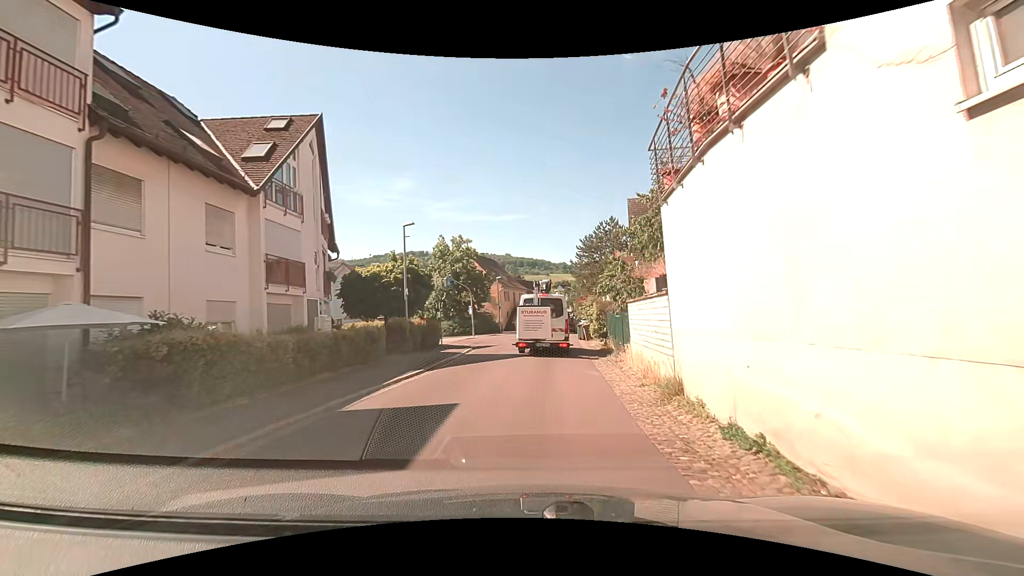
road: residential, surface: asphalt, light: Day
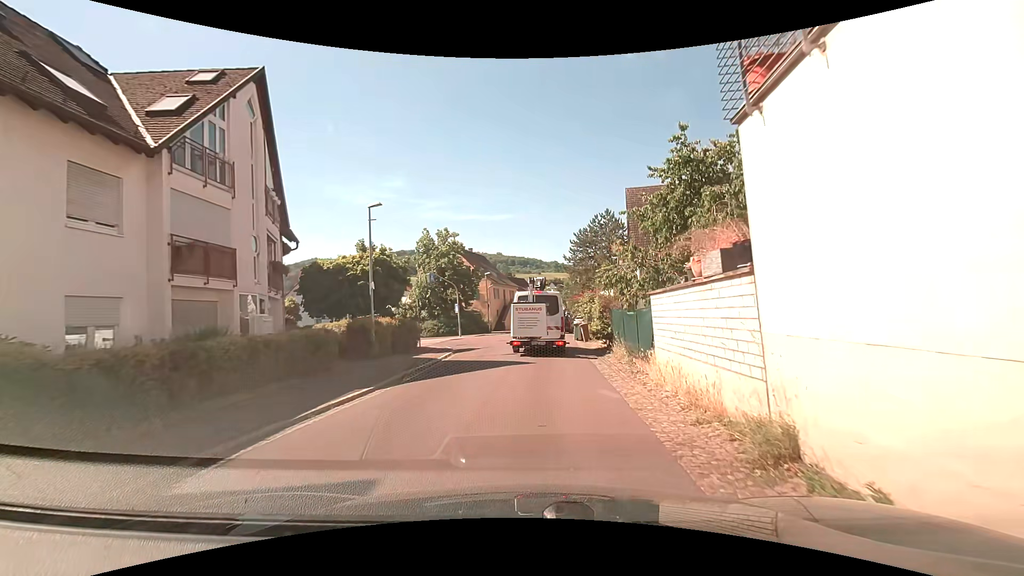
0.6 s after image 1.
(0.0, +3.8) m; +2°
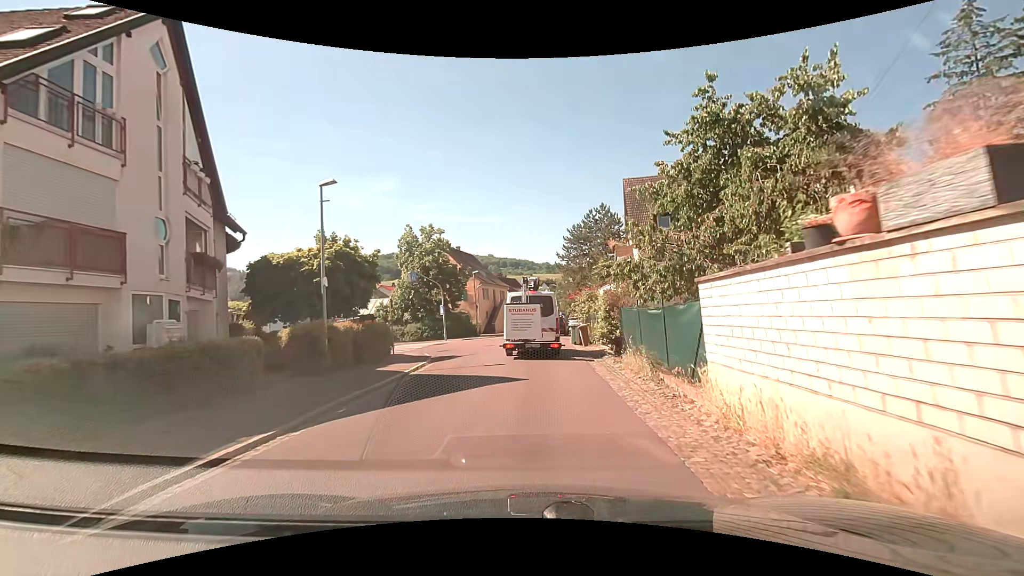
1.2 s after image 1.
(0.0, +3.7) m; +3°
